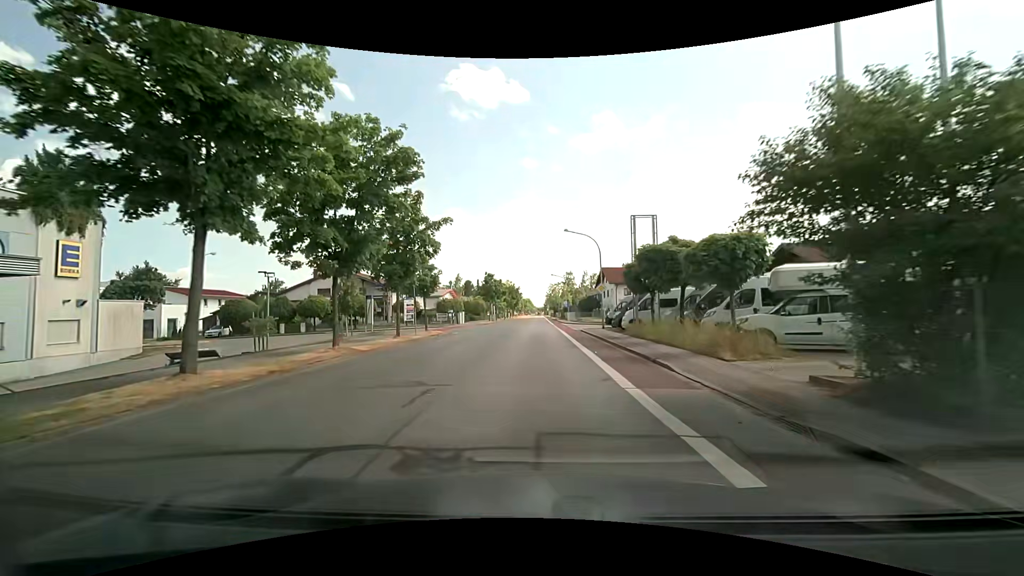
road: tertiary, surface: asphalt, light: Day
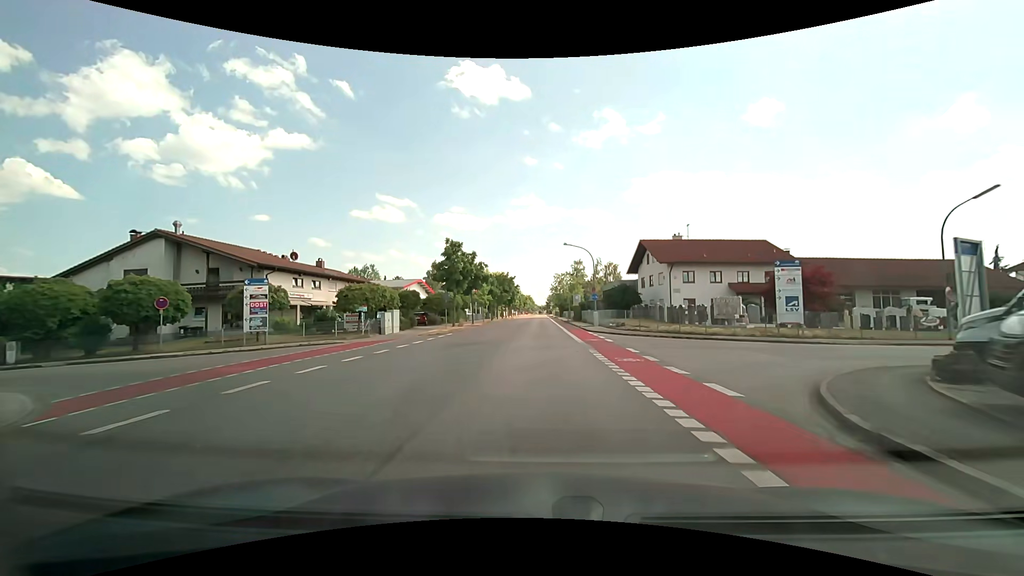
(+0.1, +33.9) m; 0°
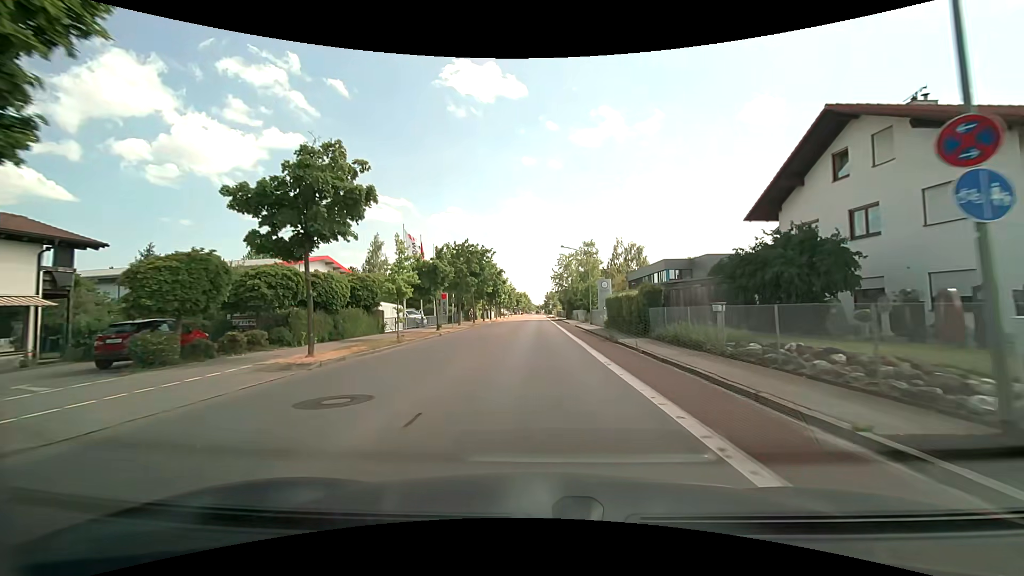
(+0.3, +38.2) m; 0°
(0, +10) (0, +20) (0, +30) (0, +40) (0, +50) (0, +60) (0, +70) (0, +80) (+1, +90) (+1, +100) m
